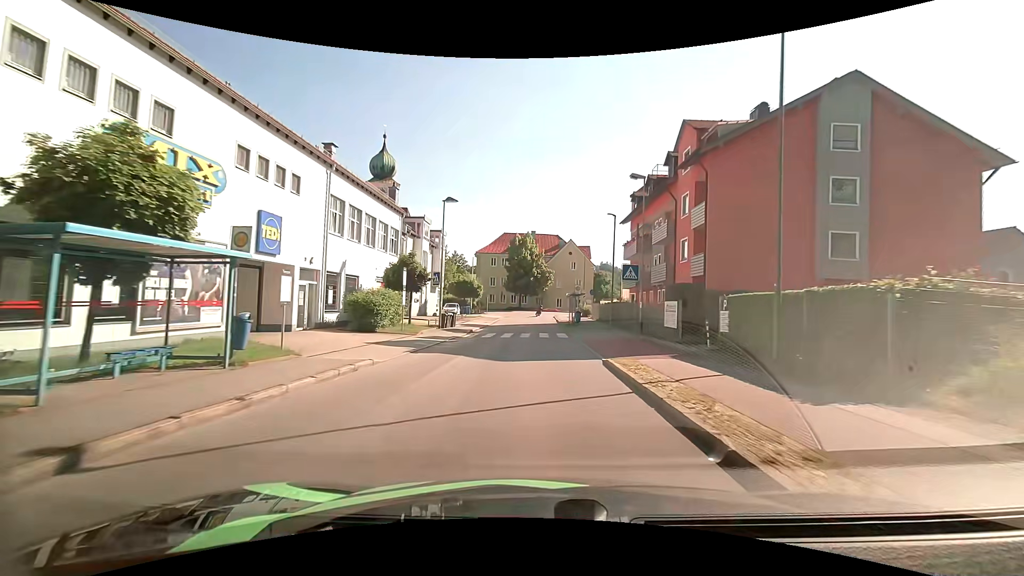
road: unclassified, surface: asphalt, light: Day
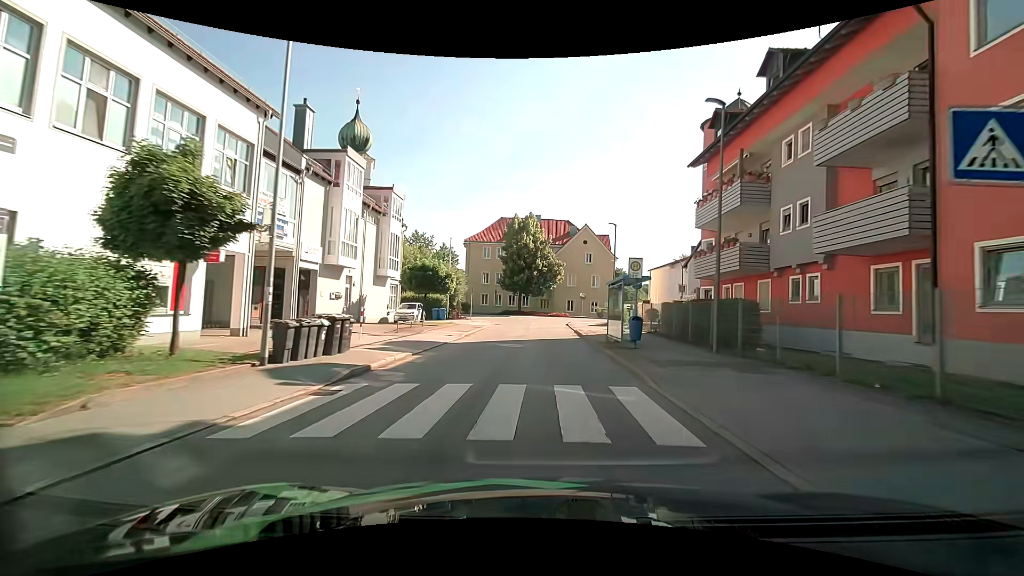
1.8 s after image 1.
(-0.7, +20.4) m; -2°
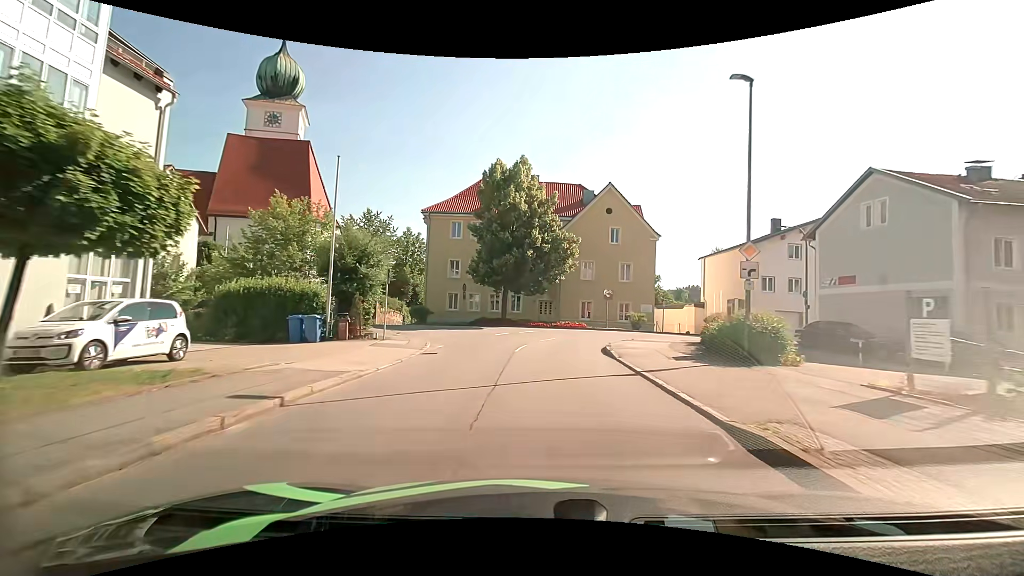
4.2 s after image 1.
(0.0, +25.8) m; 0°
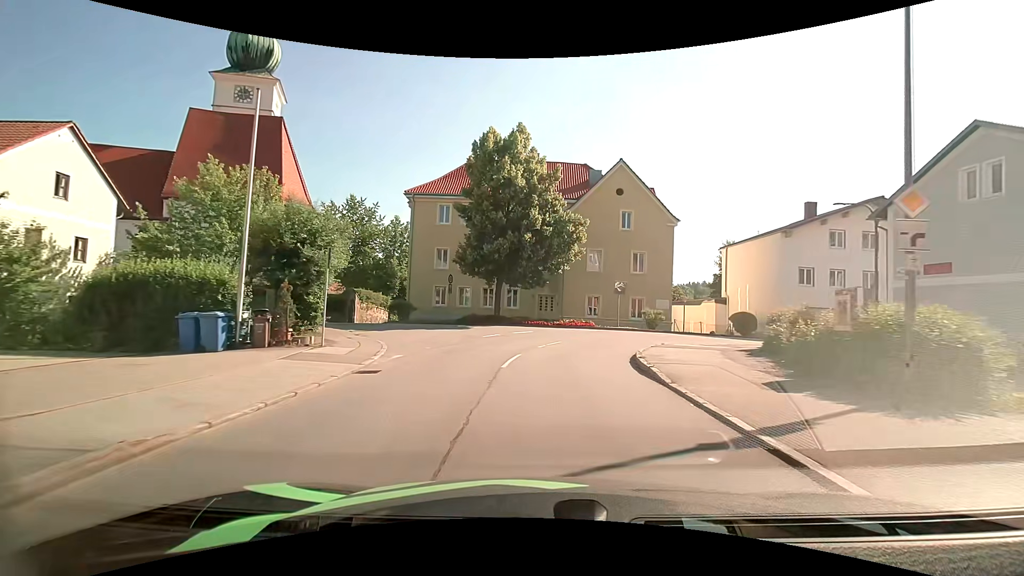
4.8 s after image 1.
(0.0, +5.9) m; 0°
(0, +10) (+2, +20) (+8, +27) (+17, +31) (+27, +33) (+37, +33) (+47, +34) (+57, +34) (+67, +34) (+77, +33) m
